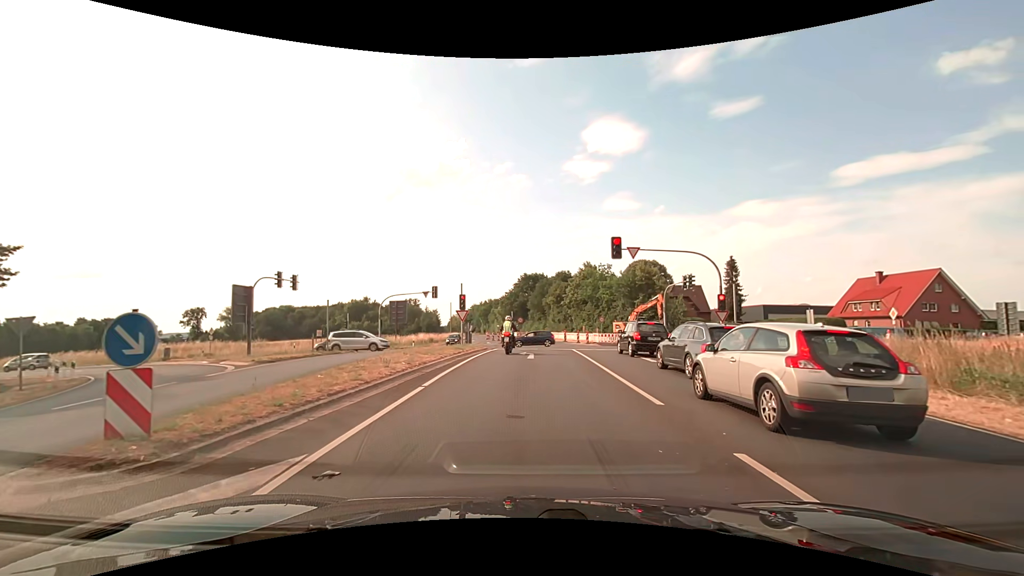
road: secondary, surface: asphalt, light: Day
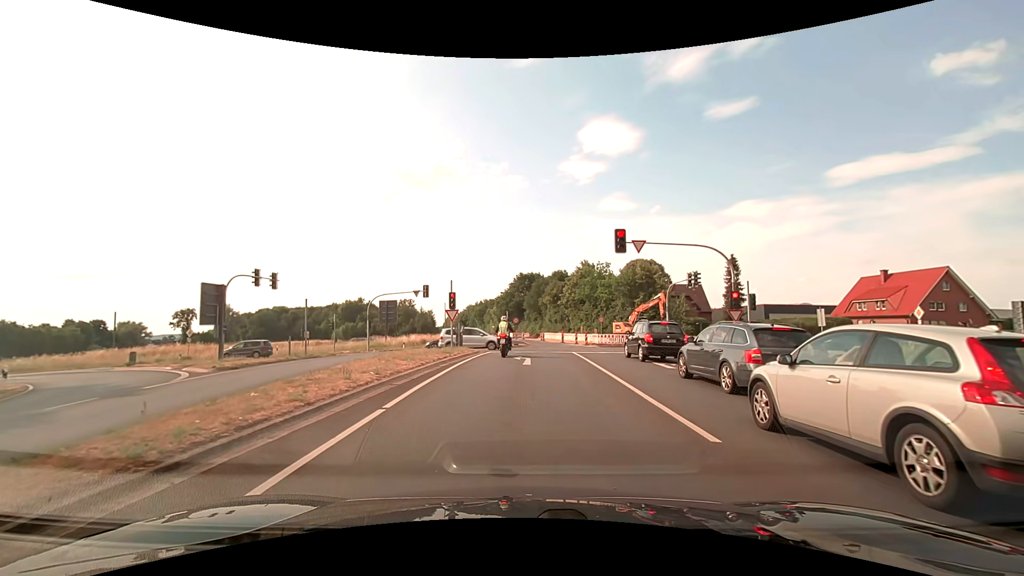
(0.0, +2.6) m; 0°
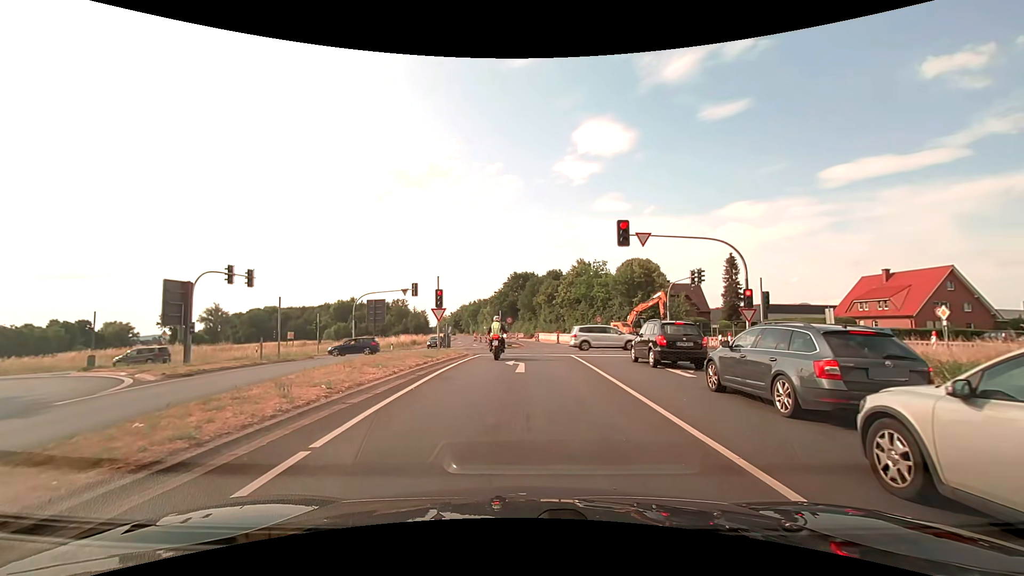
(0.0, +2.5) m; +1°
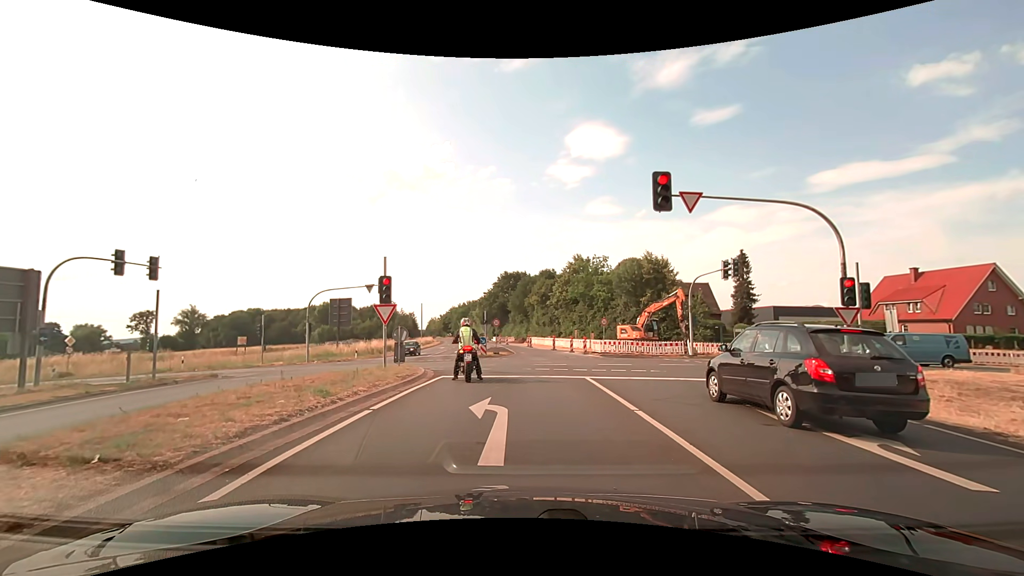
(+0.1, +8.6) m; +1°
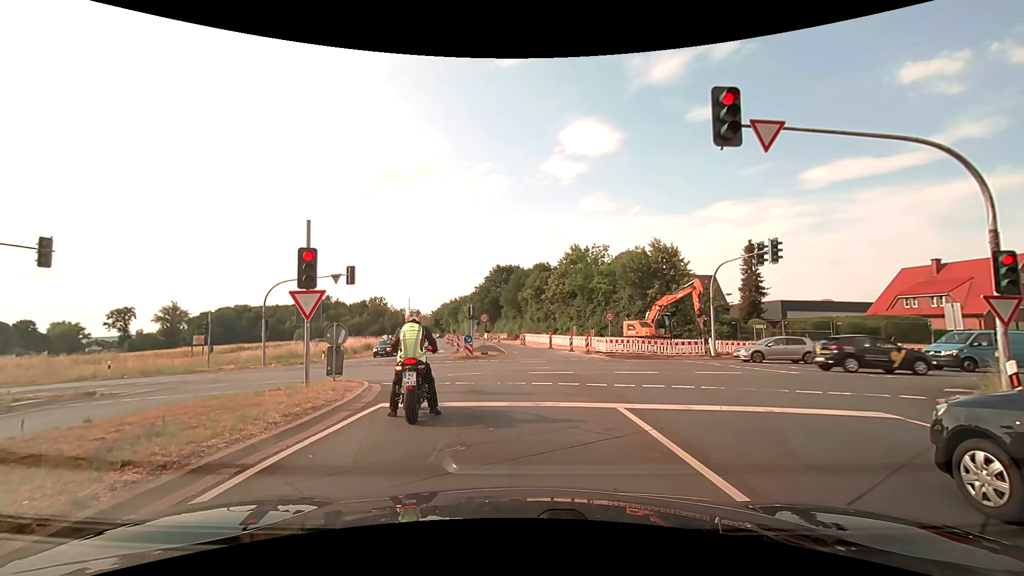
(0.0, +5.9) m; -1°
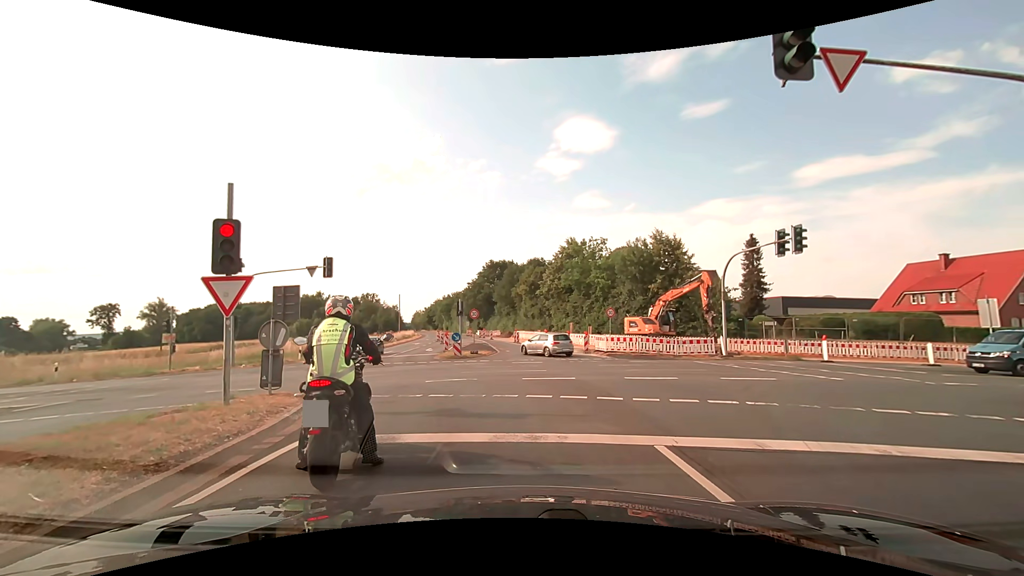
(+0.1, +2.9) m; +2°
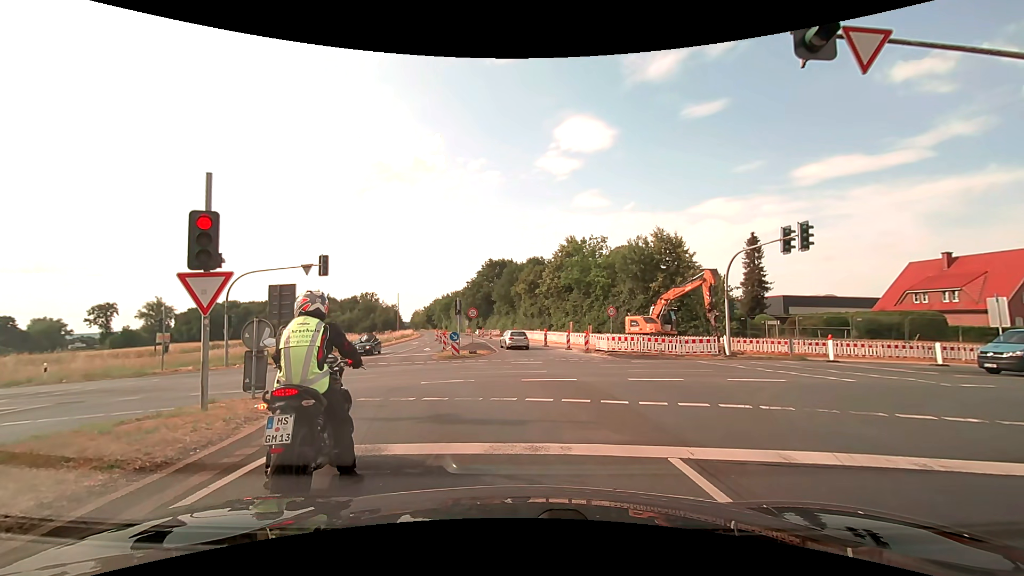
(0.0, +0.6) m; 0°
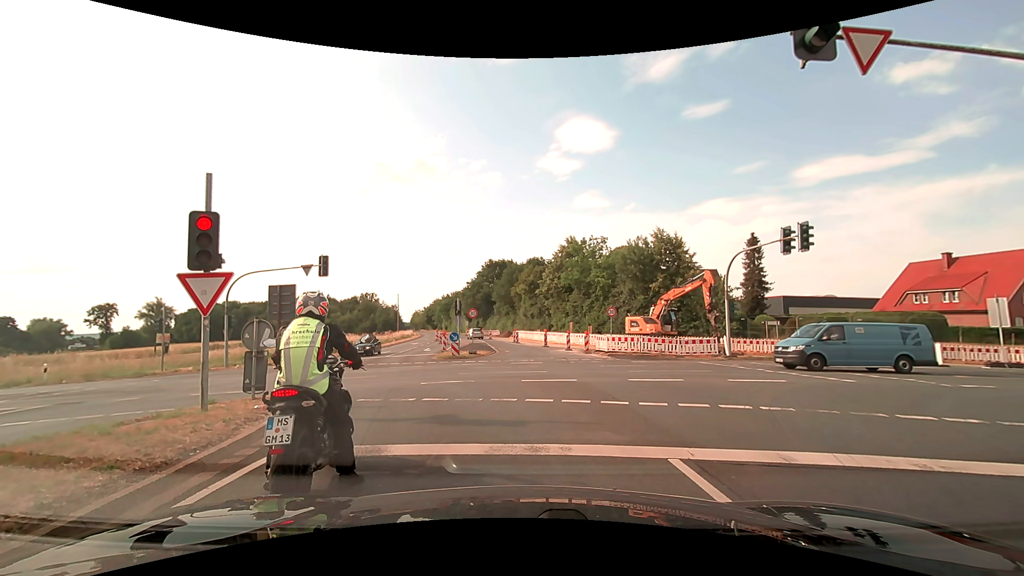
(0.0, +0.1) m; 0°
(0, +10) (-4, +19) (-11, +25) (-21, +26) (-31, +25) (-41, +25) (-51, +24) (-61, +24) (-71, +24) (-81, +23) m
